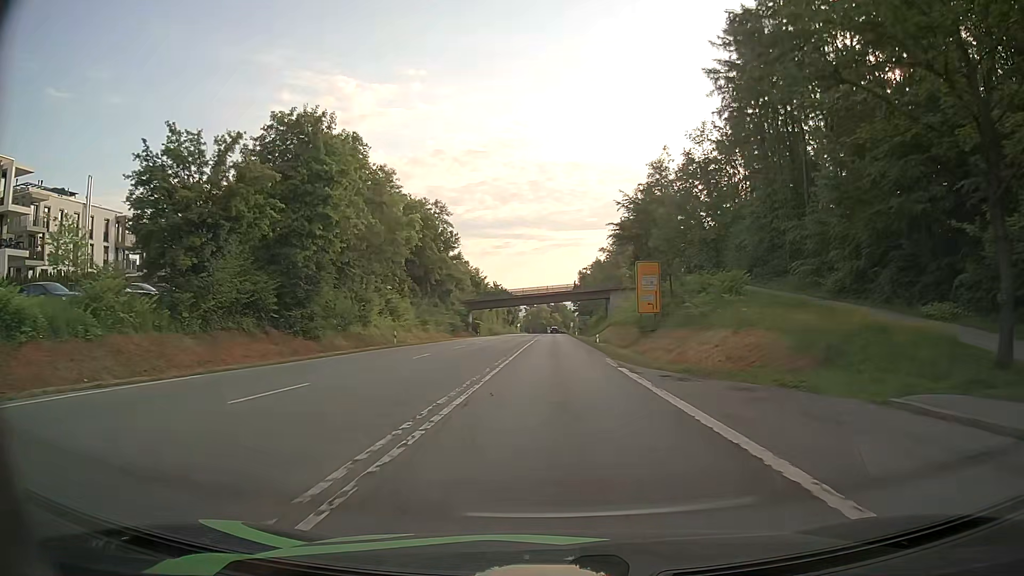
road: secondary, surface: asphalt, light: Day
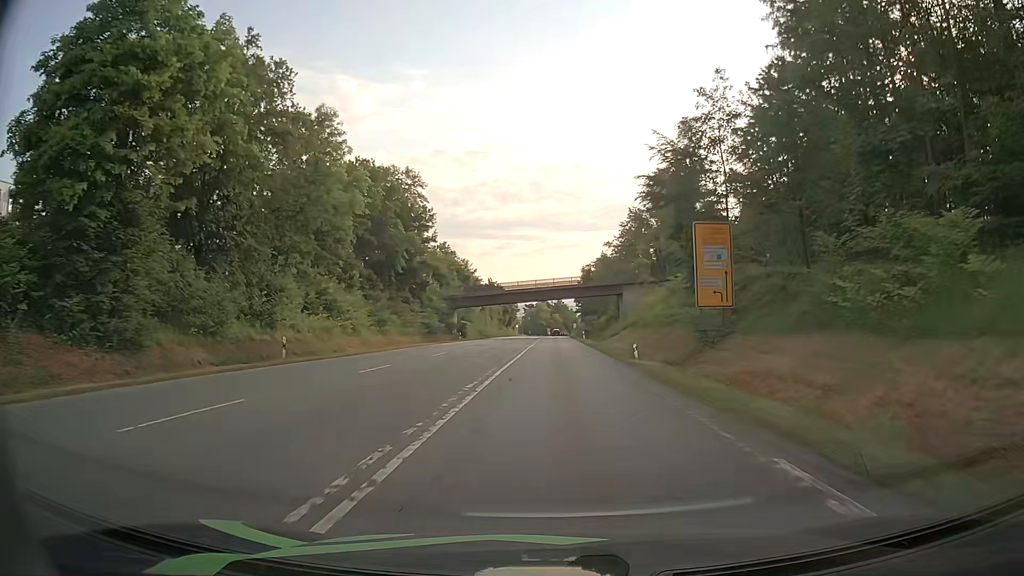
(+0.1, +19.7) m; 0°
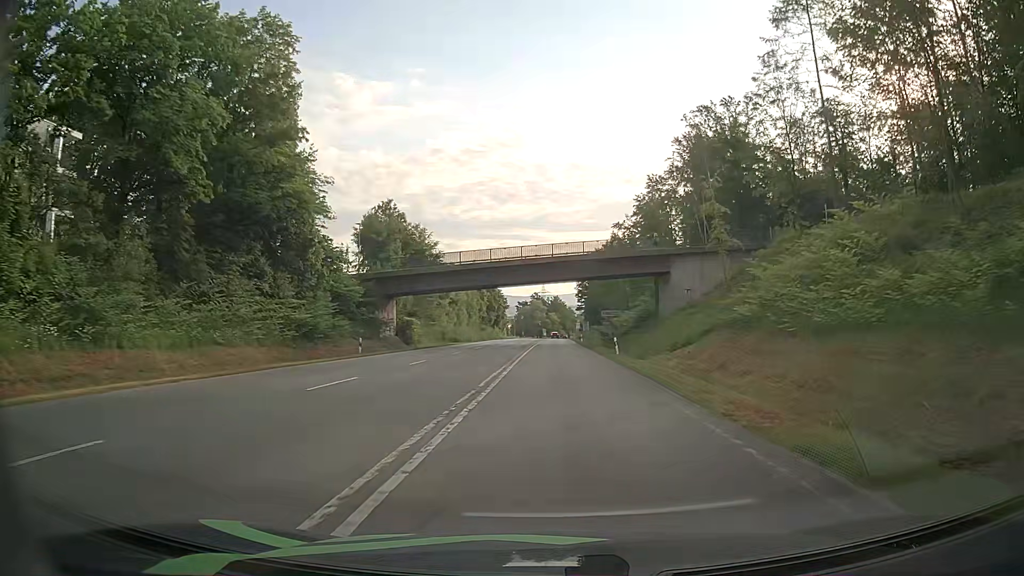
(+0.3, +39.1) m; 0°
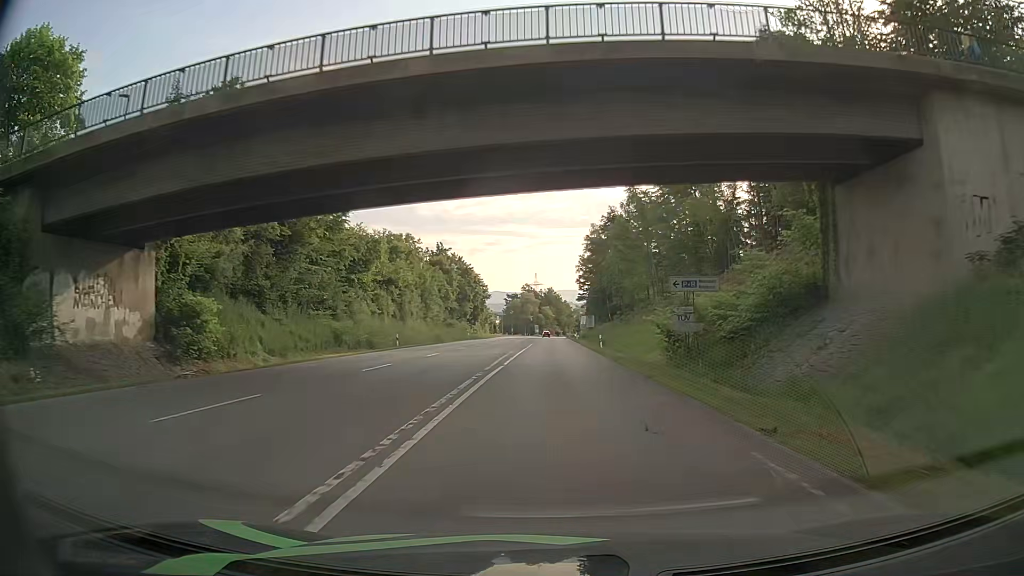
(+0.5, +40.3) m; +1°
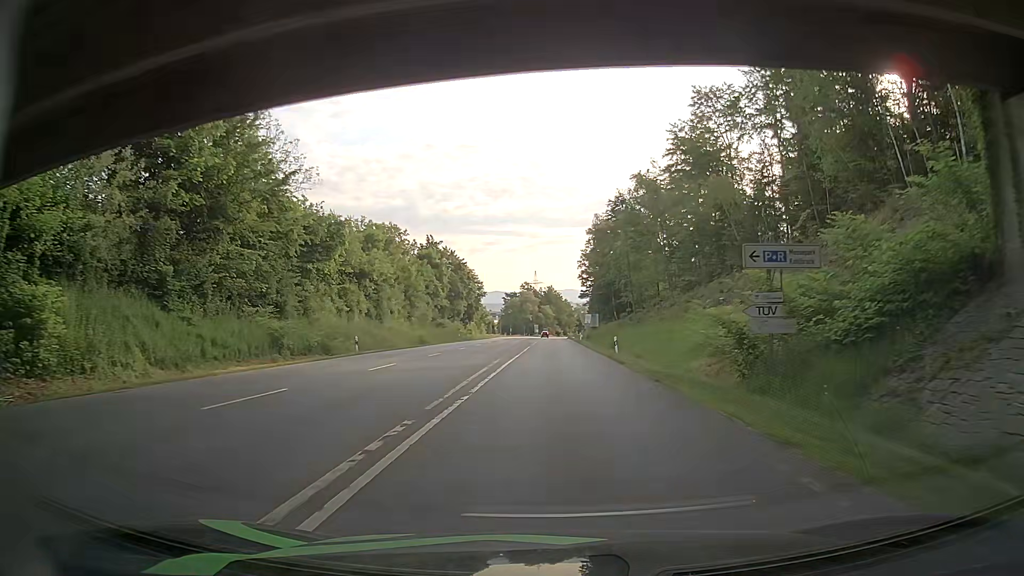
(-0.1, +10.2) m; -1°
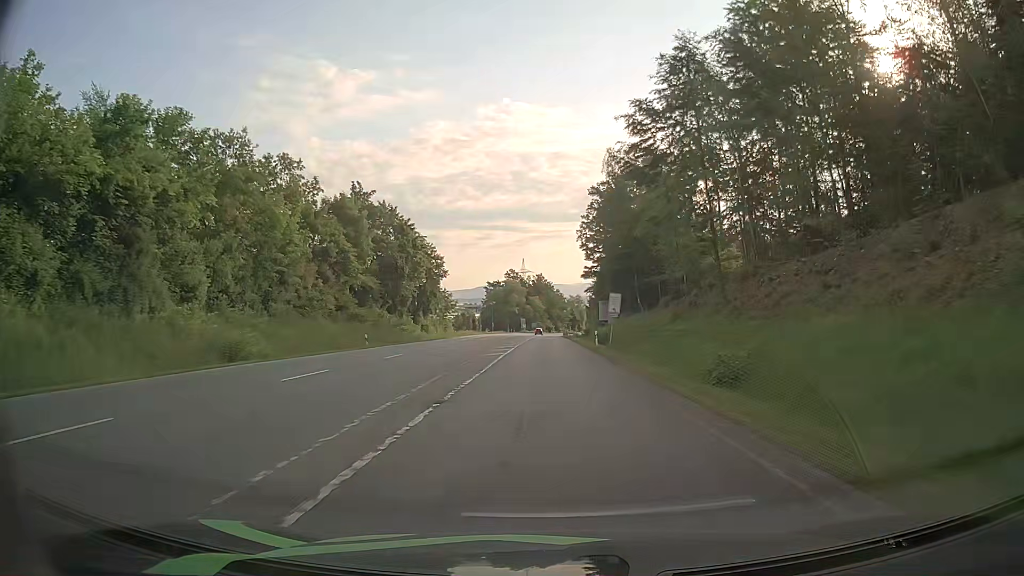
(+0.6, +40.0) m; +1°
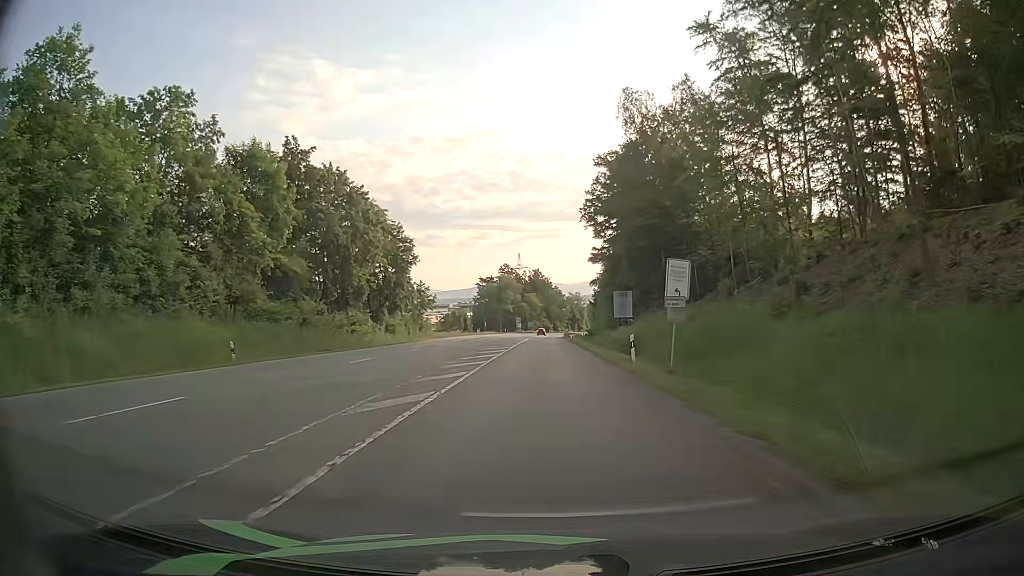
(0.0, +19.6) m; 0°
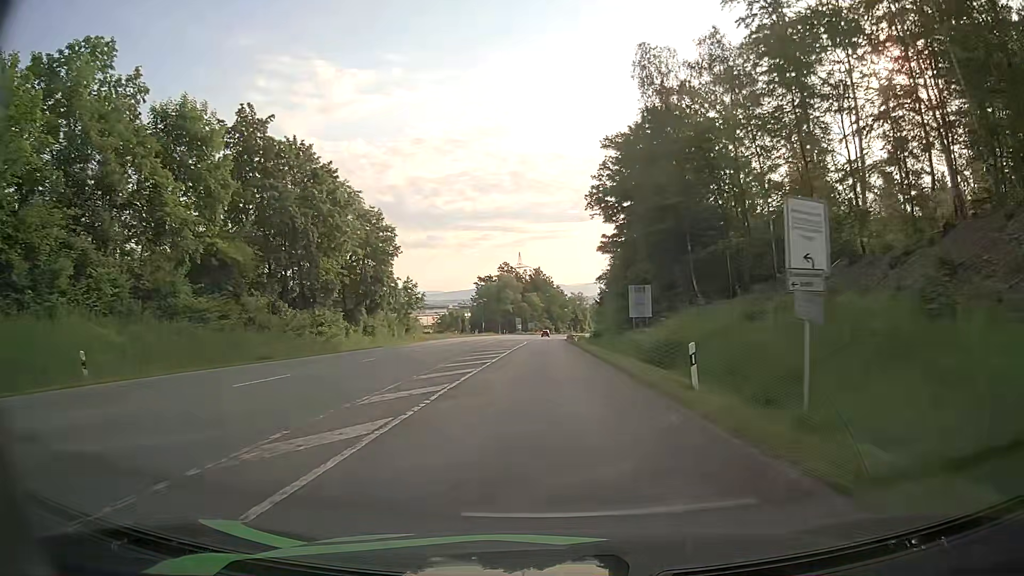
(-0.1, +9.7) m; 0°
(0, +10) (0, +20) (0, +30) (0, +40) (0, +50) (0, +60) (0, +70) (0, +80) (0, +90) (0, +100) m
